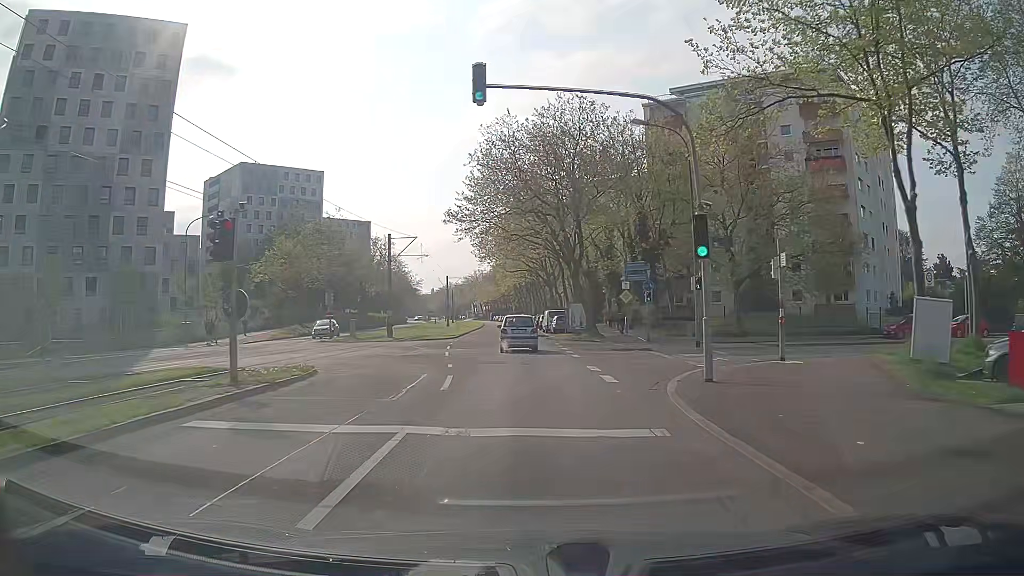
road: tertiary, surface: asphalt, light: Day
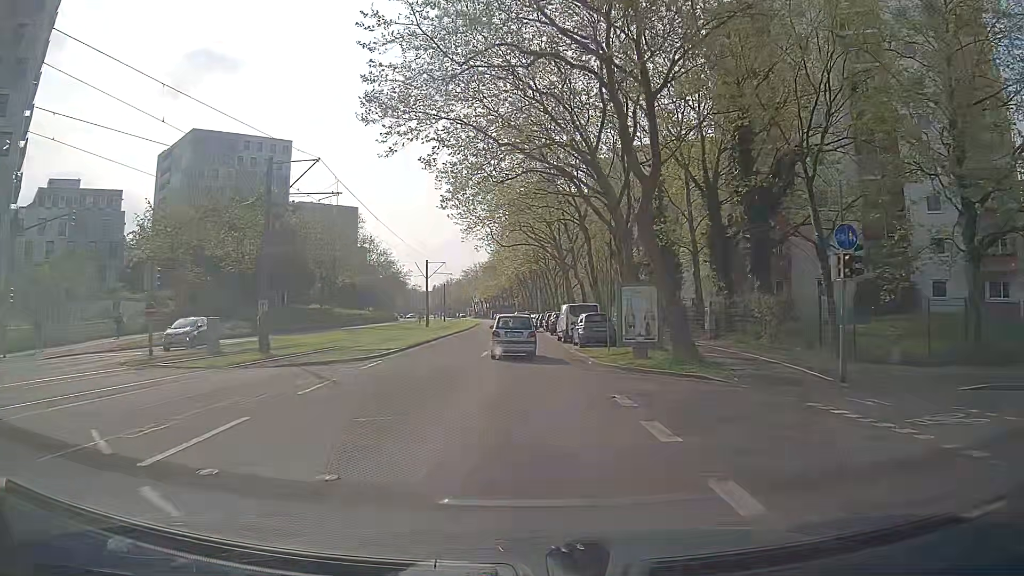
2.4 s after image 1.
(-0.5, +24.3) m; -1°
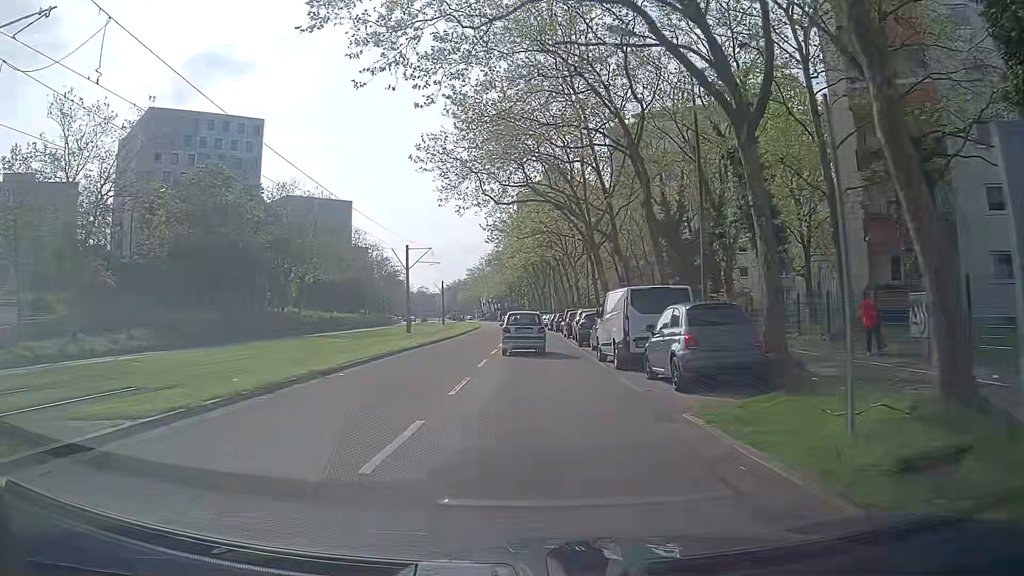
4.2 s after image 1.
(-0.2, +17.8) m; -1°
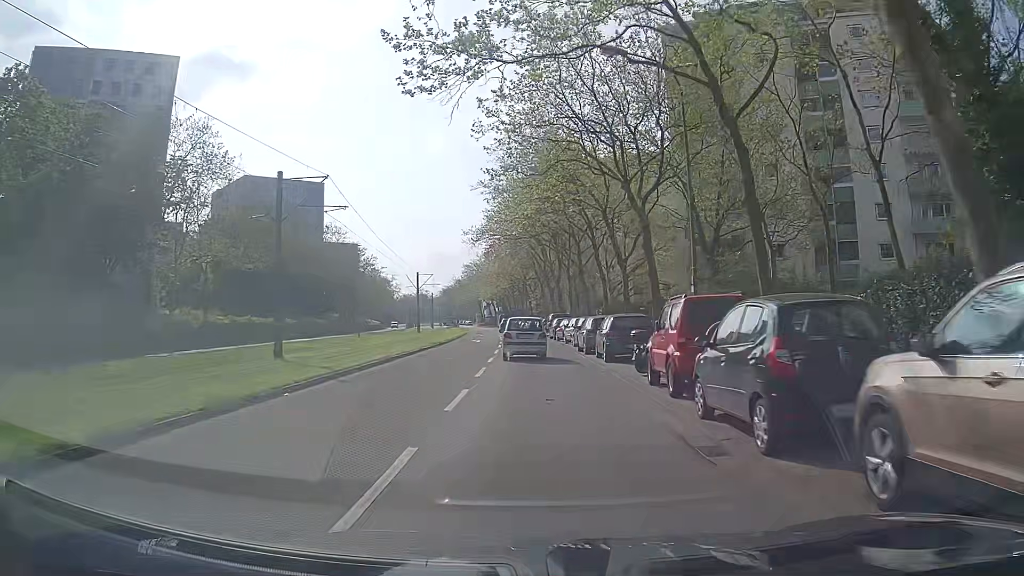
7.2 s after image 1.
(-0.1, +31.6) m; 0°
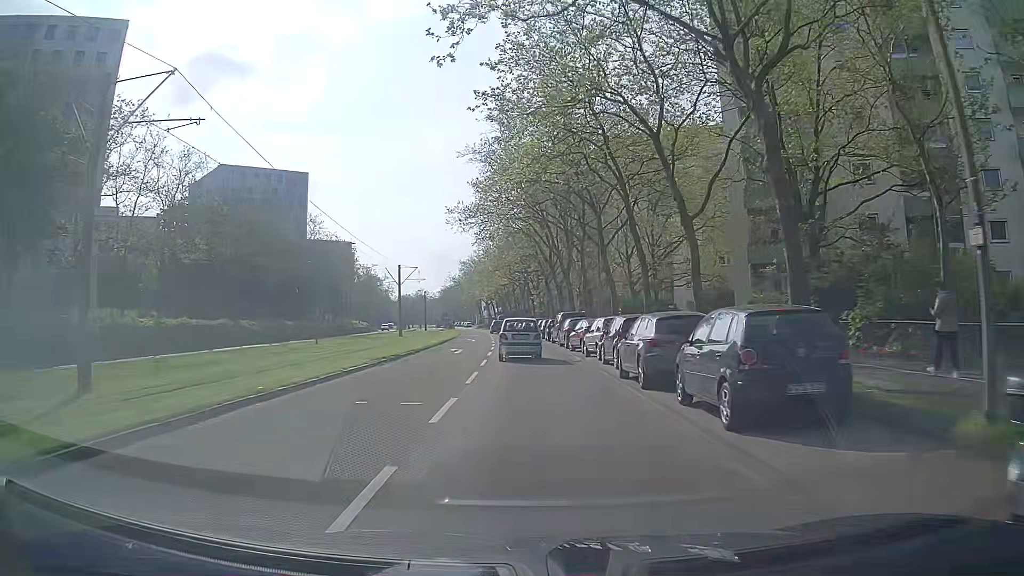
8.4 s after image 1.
(-0.1, +13.0) m; -1°
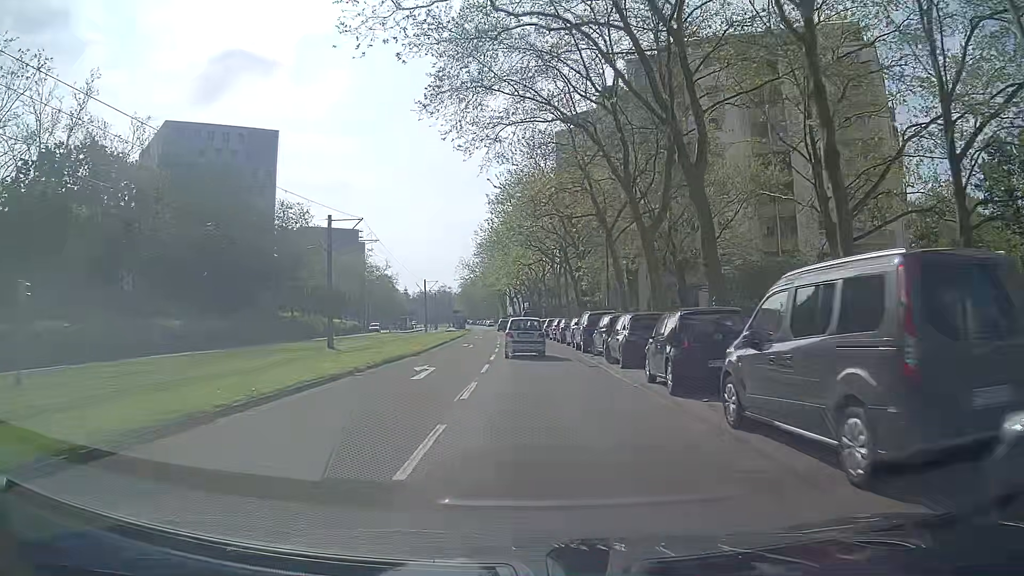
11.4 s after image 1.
(-0.2, +33.3) m; -2°
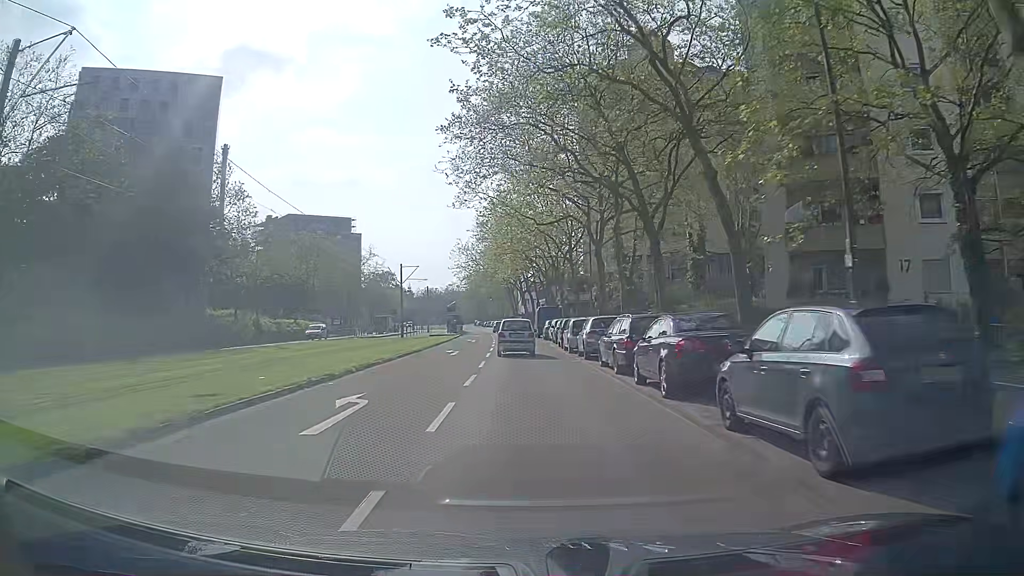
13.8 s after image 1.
(-0.4, +27.5) m; -1°
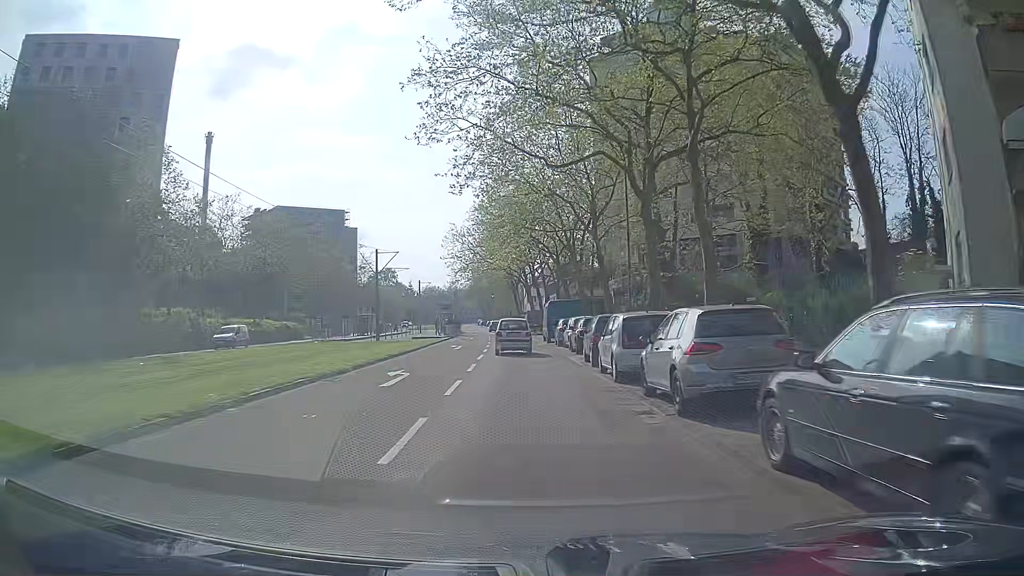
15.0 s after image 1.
(-0.2, +14.0) m; -1°
(0, +10) (0, +20) (0, +30) (-1, +40) (-1, +50) (-2, +60) (-3, +70) (-3, +80) (-4, +90) (-5, +100) m
